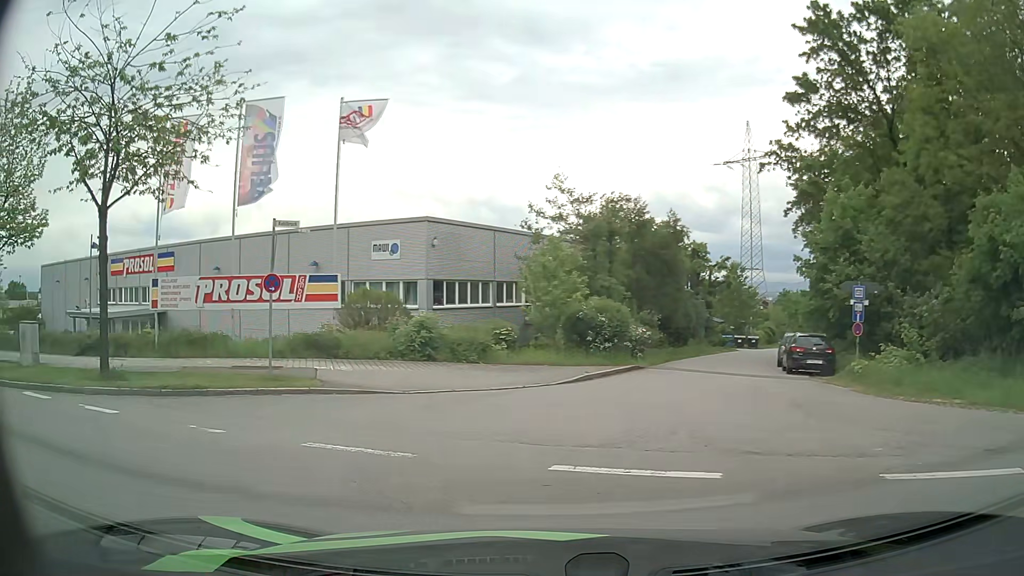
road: residential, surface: asphalt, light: Day
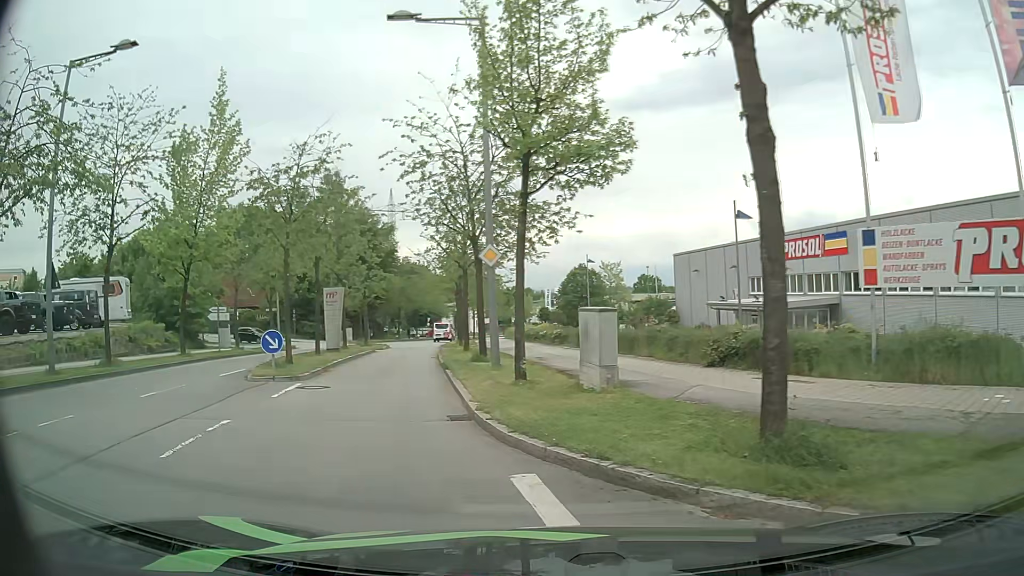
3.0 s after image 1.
(-4.4, +8.5) m; -56°
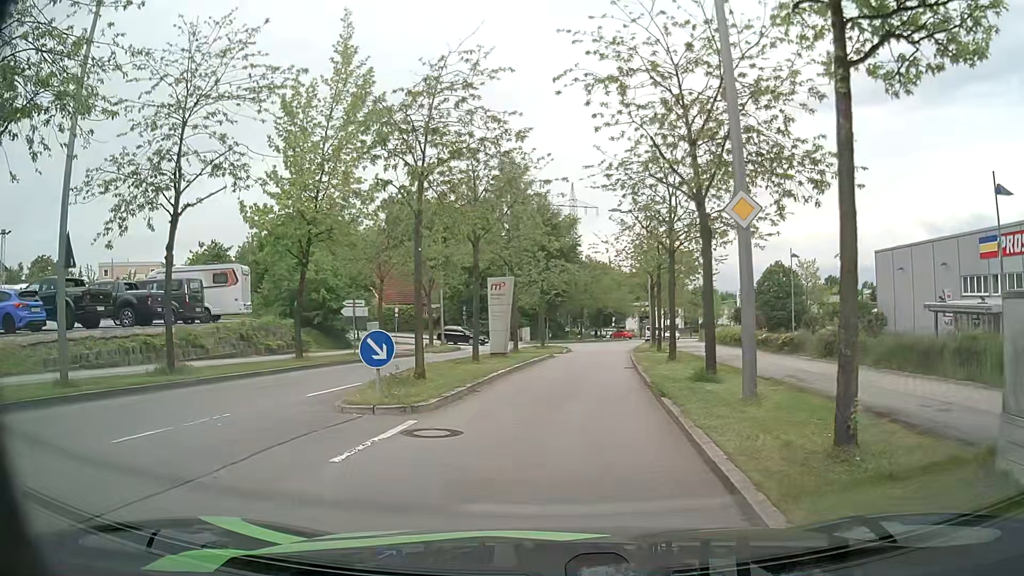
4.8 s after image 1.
(-1.0, +6.6) m; -17°
(+1, +10) (+2, +20) (+4, +30) (+5, +40) (+7, +50) (+9, +59) (+11, +69) (+14, +78) (+18, +88) (+22, +97) m
